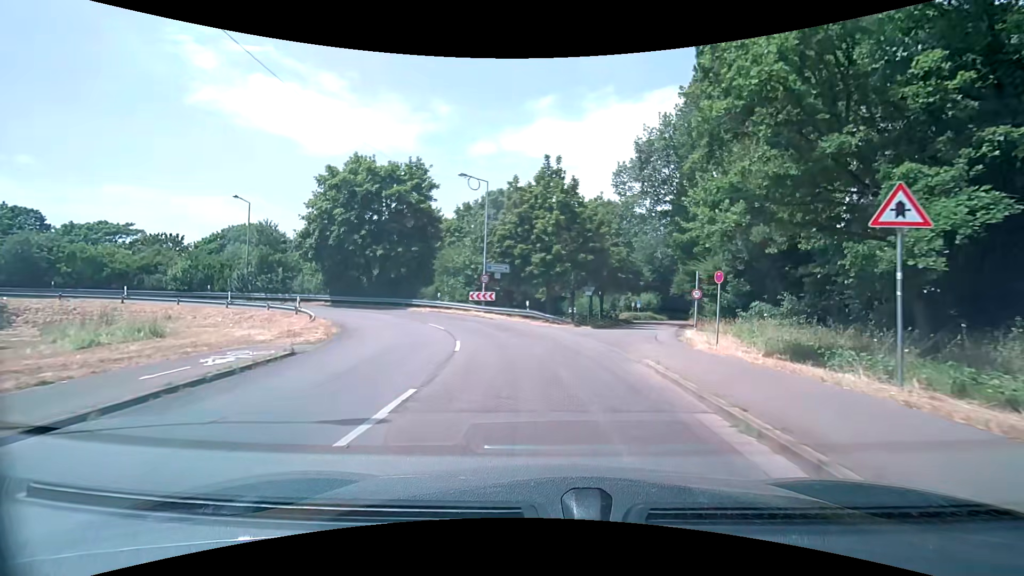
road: tertiary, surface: asphalt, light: Day
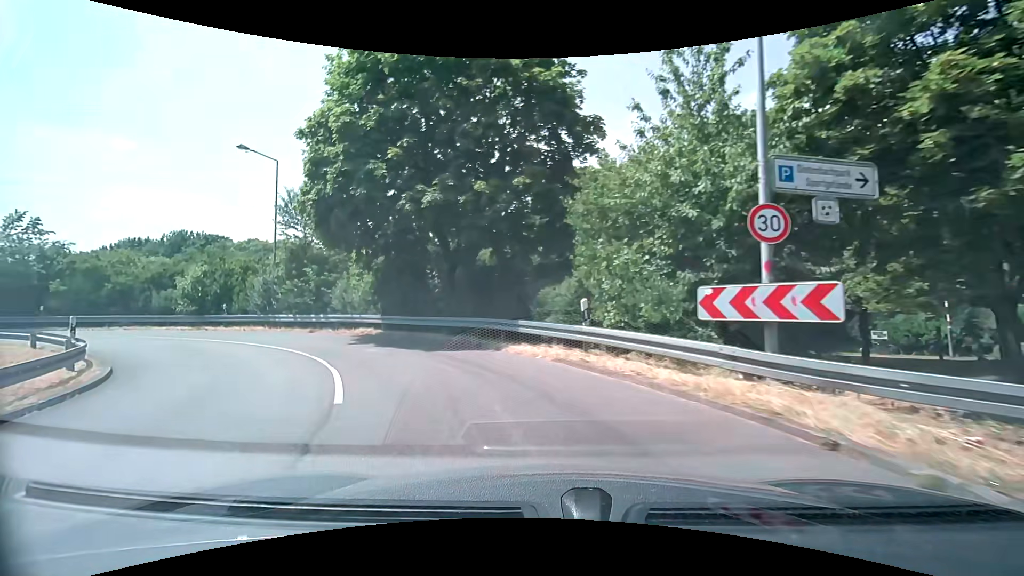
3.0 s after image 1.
(-2.9, +24.9) m; -19°
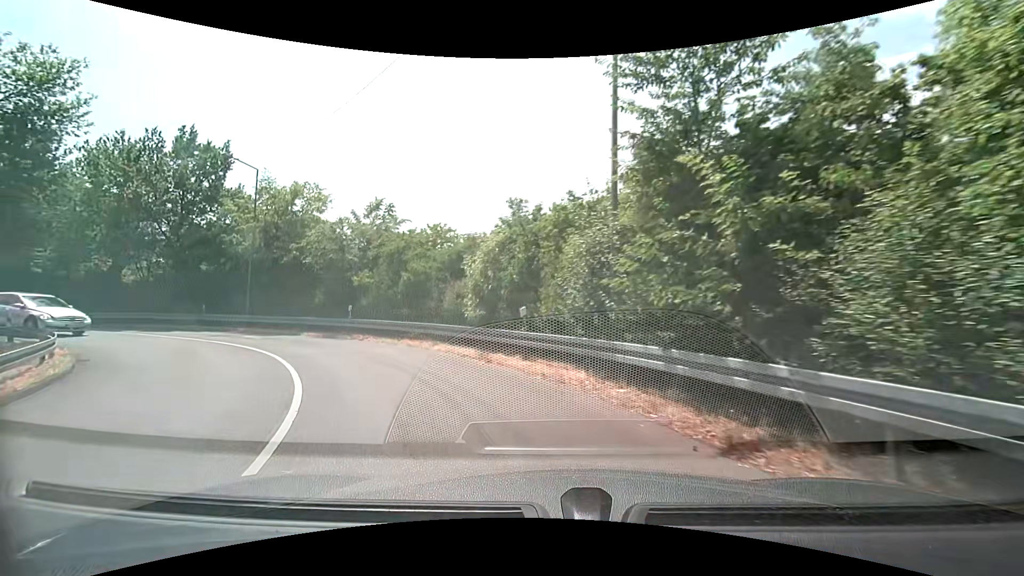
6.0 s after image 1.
(-7.0, +17.7) m; -45°
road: secondary_link
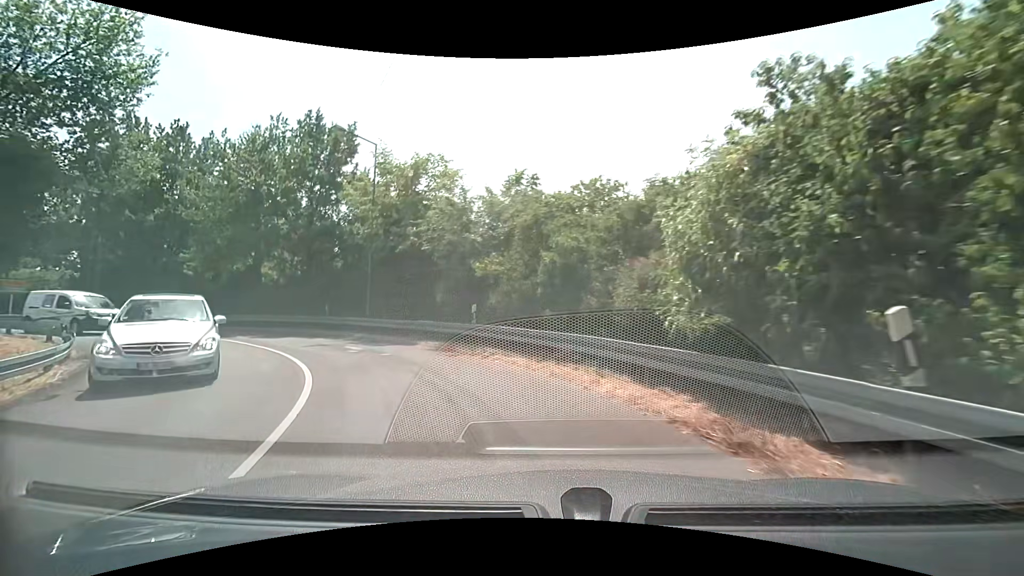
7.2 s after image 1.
(-1.1, +7.5) m; -18°
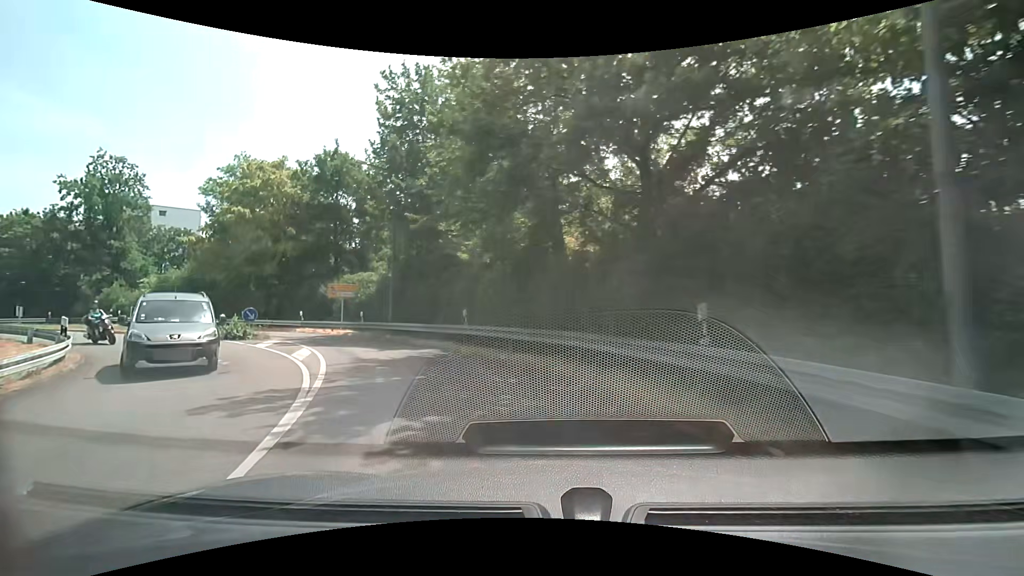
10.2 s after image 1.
(-6.8, +17.2) m; -41°
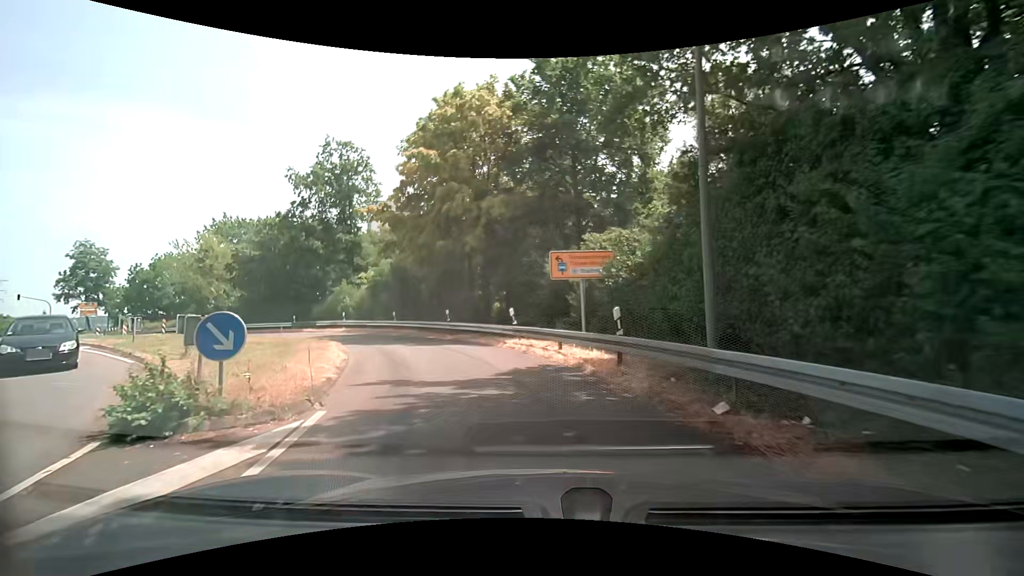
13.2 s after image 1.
(-5.3, +17.9) m; -31°
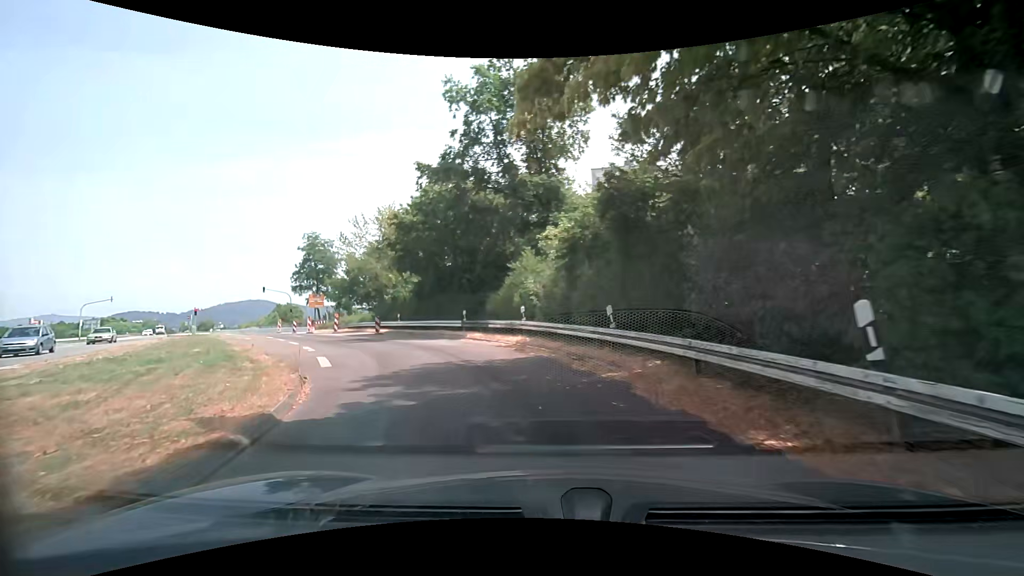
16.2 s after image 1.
(-4.1, +19.8) m; -26°
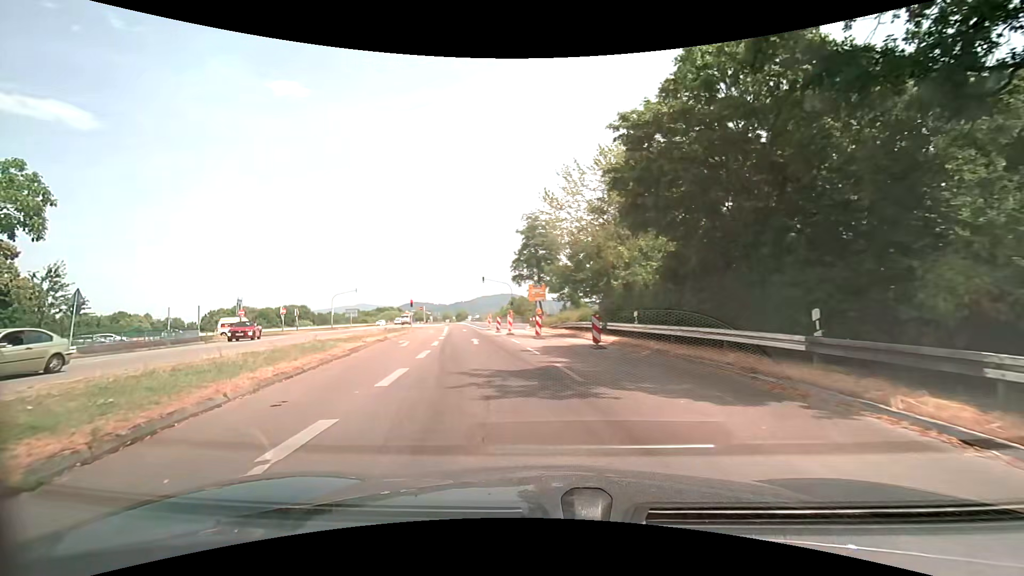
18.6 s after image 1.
(-3.6, +15.9) m; -27°
(-1, +10) (-3, +20) (-5, +30) (-7, +39) (-9, +49) (-11, +59) (-13, +69) (-16, +78) (-18, +88) (-20, +98) m
